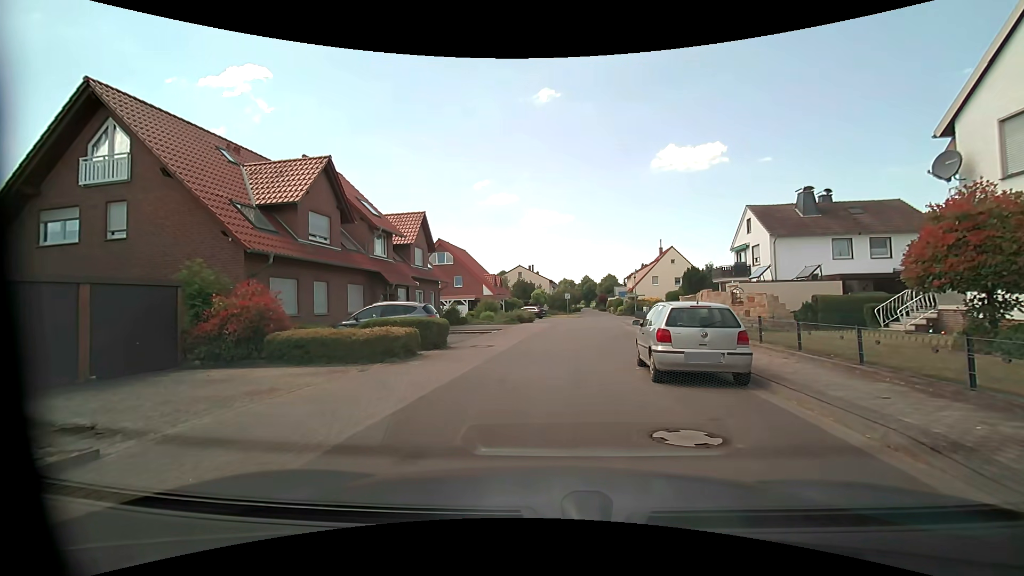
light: Day
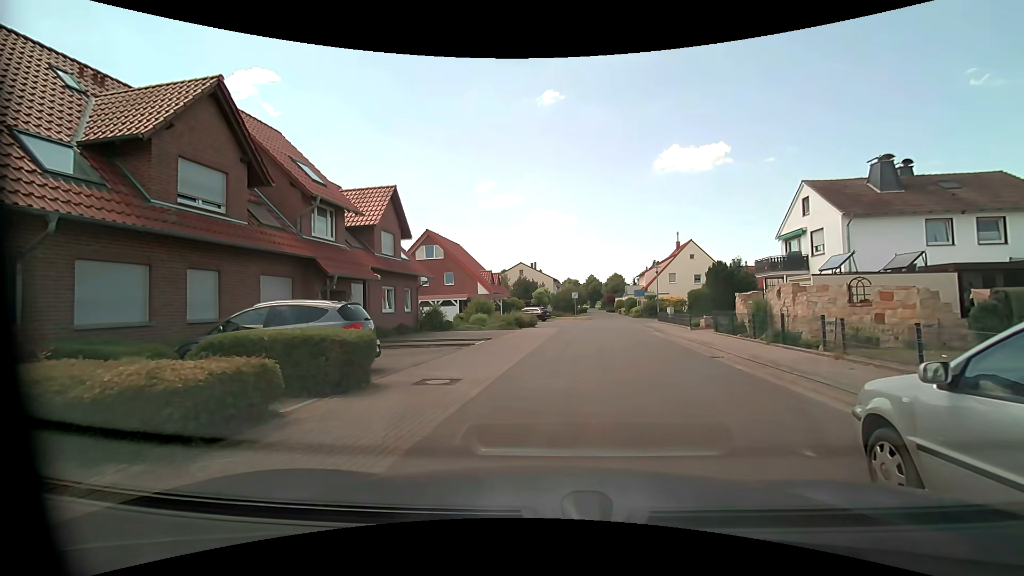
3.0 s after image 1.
(-0.2, +7.9) m; -2°
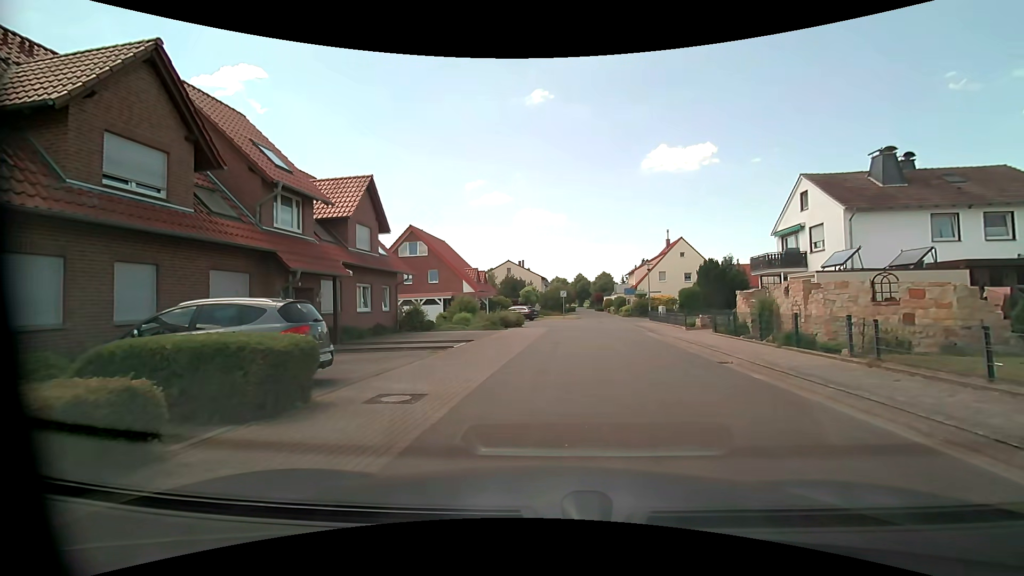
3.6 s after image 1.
(0.0, +1.7) m; +2°
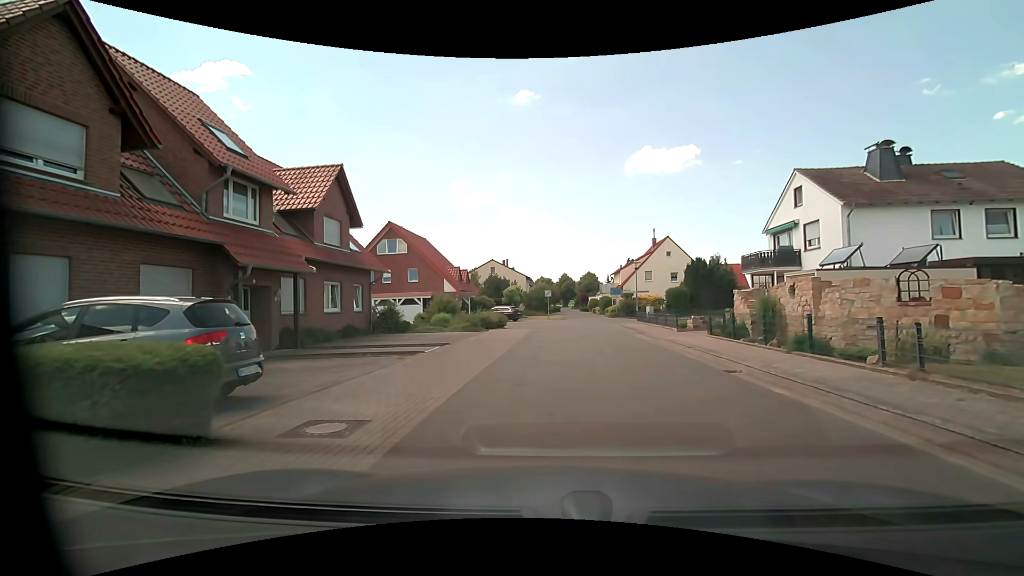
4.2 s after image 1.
(0.0, +1.7) m; +1°
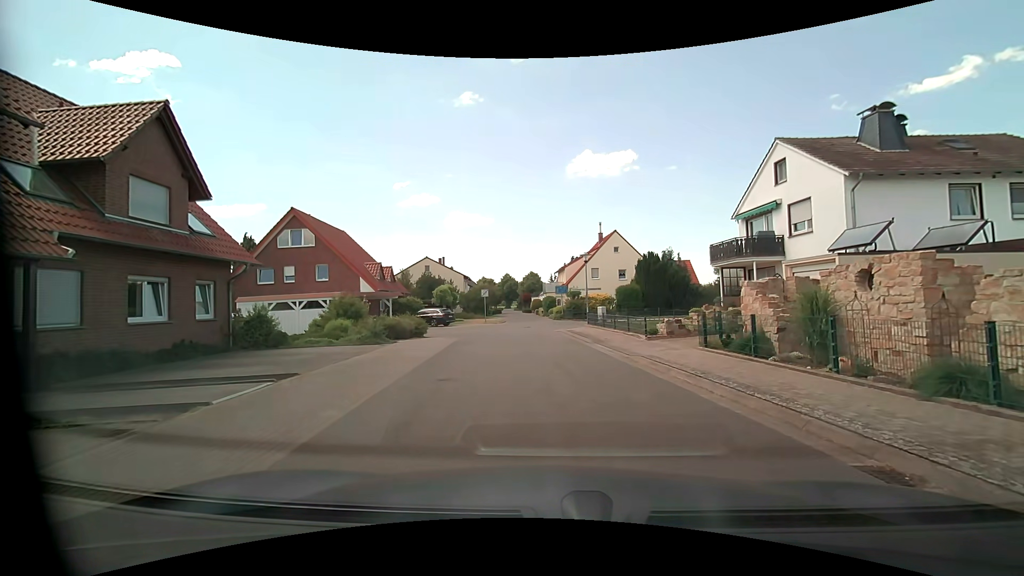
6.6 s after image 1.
(+0.4, +6.8) m; +6°
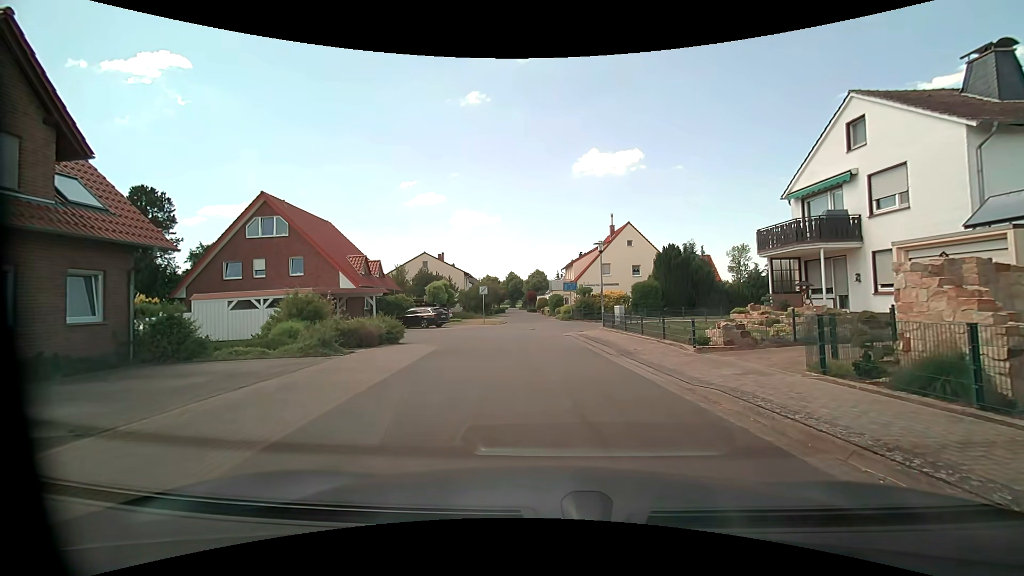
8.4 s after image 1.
(0.0, +5.2) m; 0°
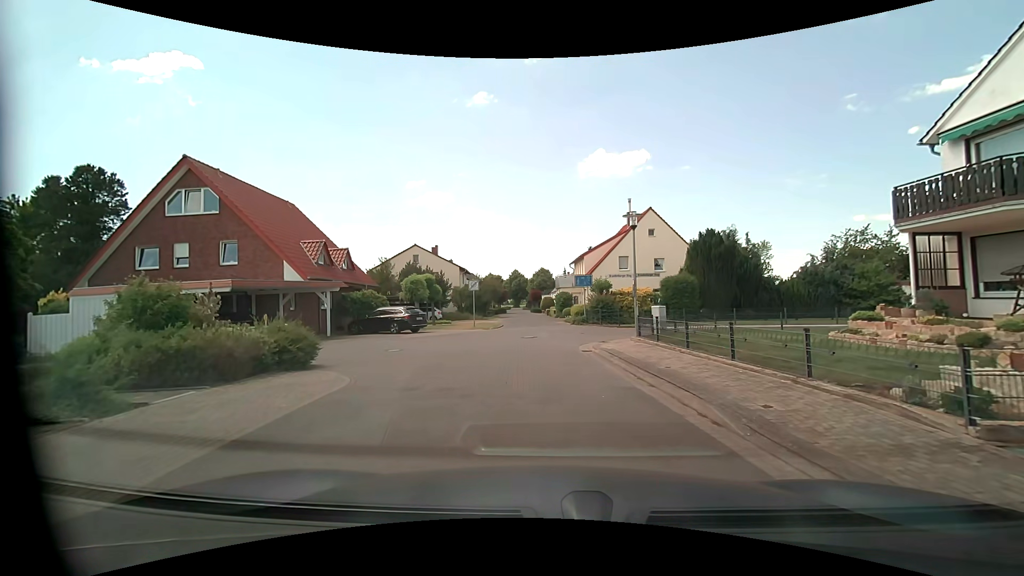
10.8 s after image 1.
(-0.1, +8.3) m; 0°
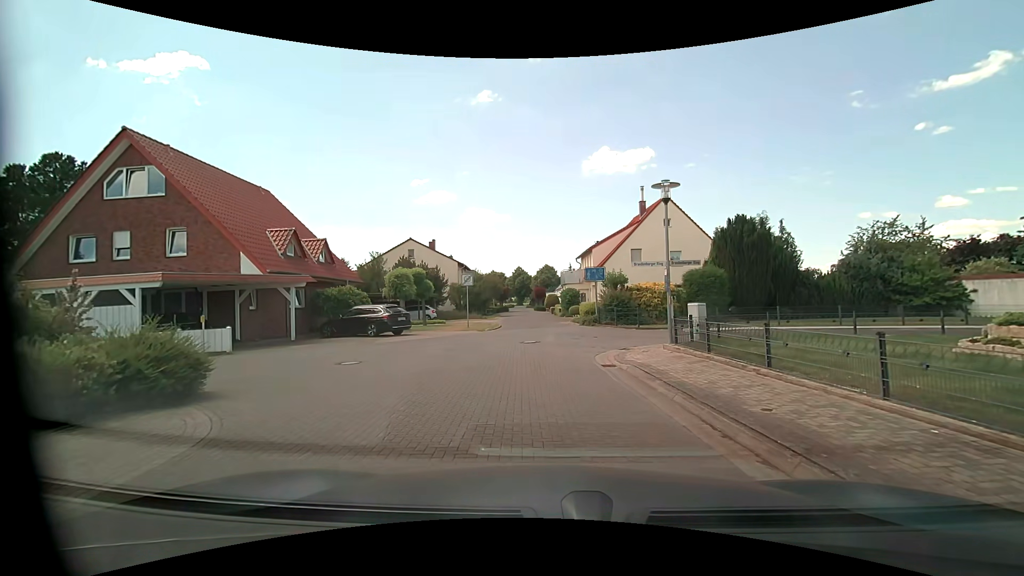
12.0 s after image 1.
(0.0, +4.1) m; -1°
(-1, +10) (-10, +14) (-20, +14) (-30, +14) (-40, +13) (-49, +9) (-58, +4) (-64, -4) (-68, -13) (-75, -20) m
